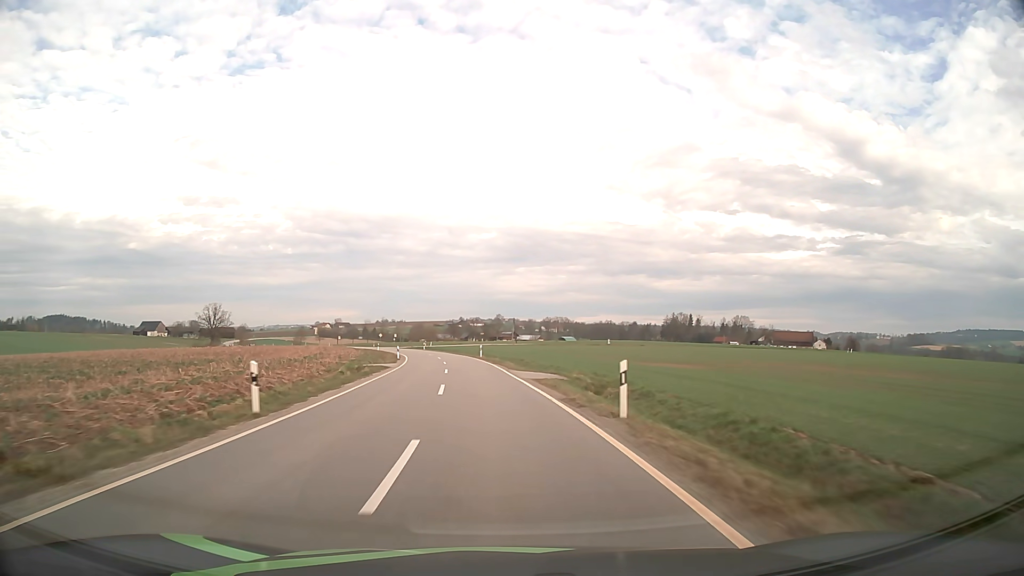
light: Day
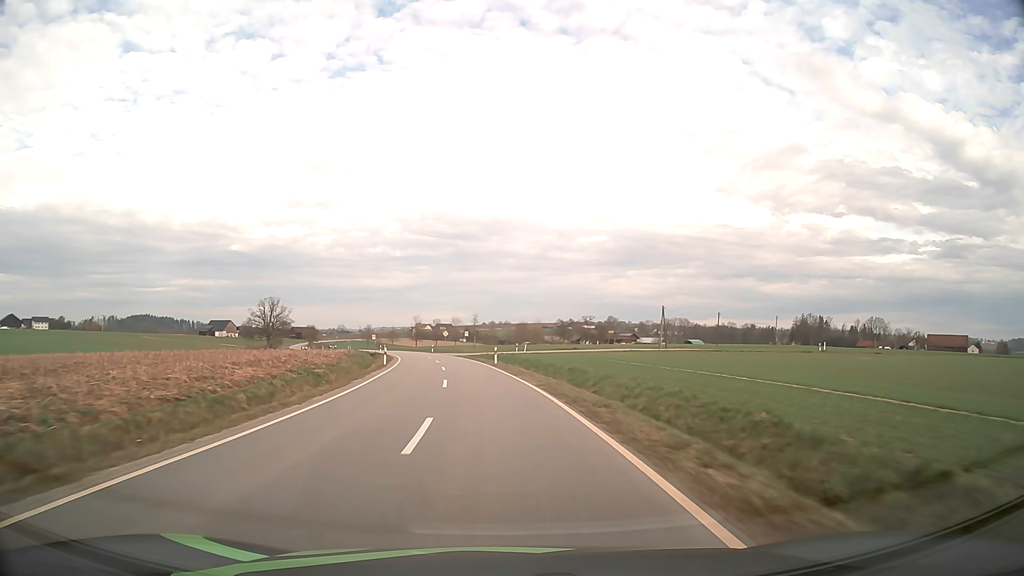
(-5.1, +58.1) m; -9°
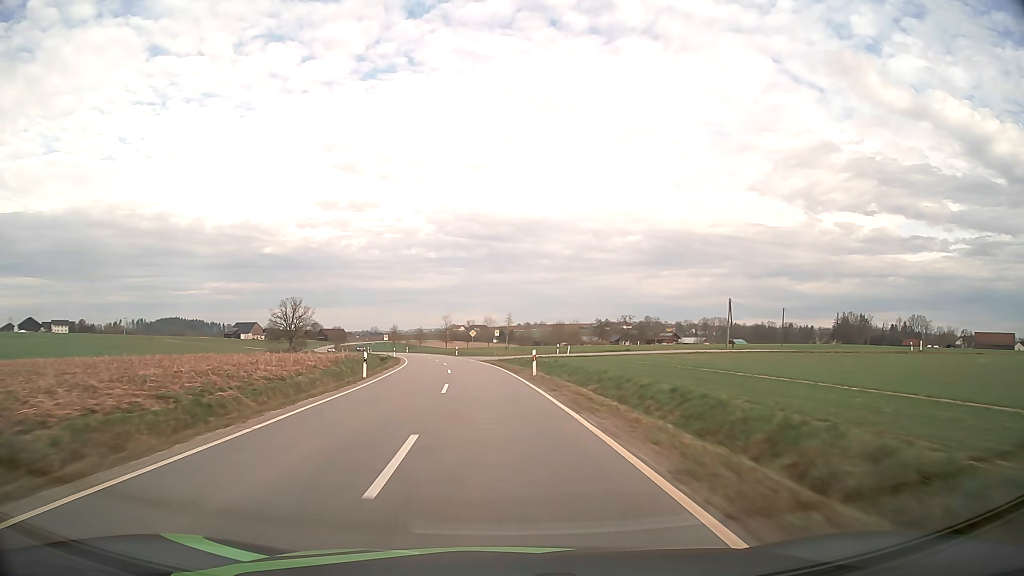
(-0.4, +14.6) m; -2°
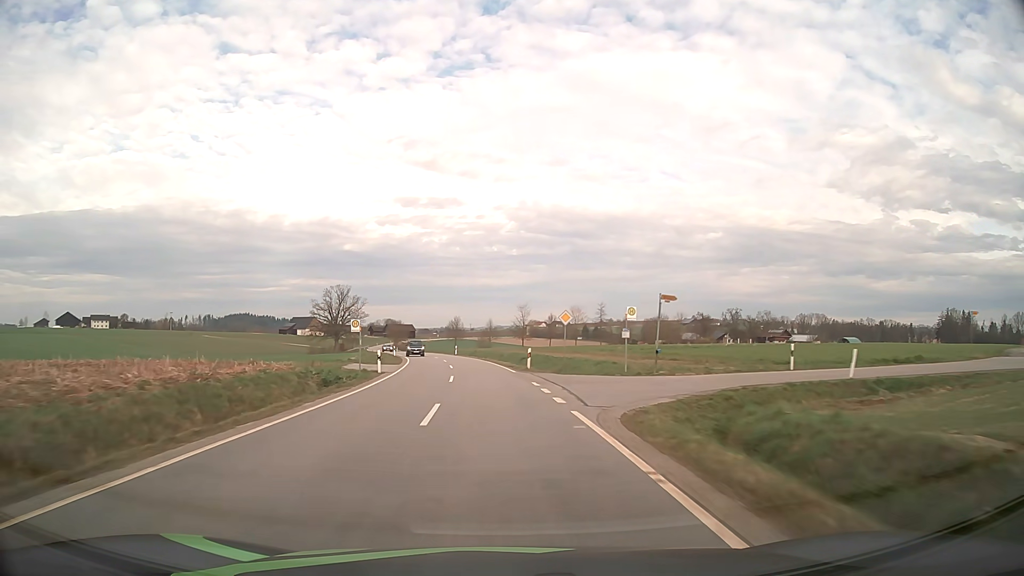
(-3.2, +43.7) m; -7°
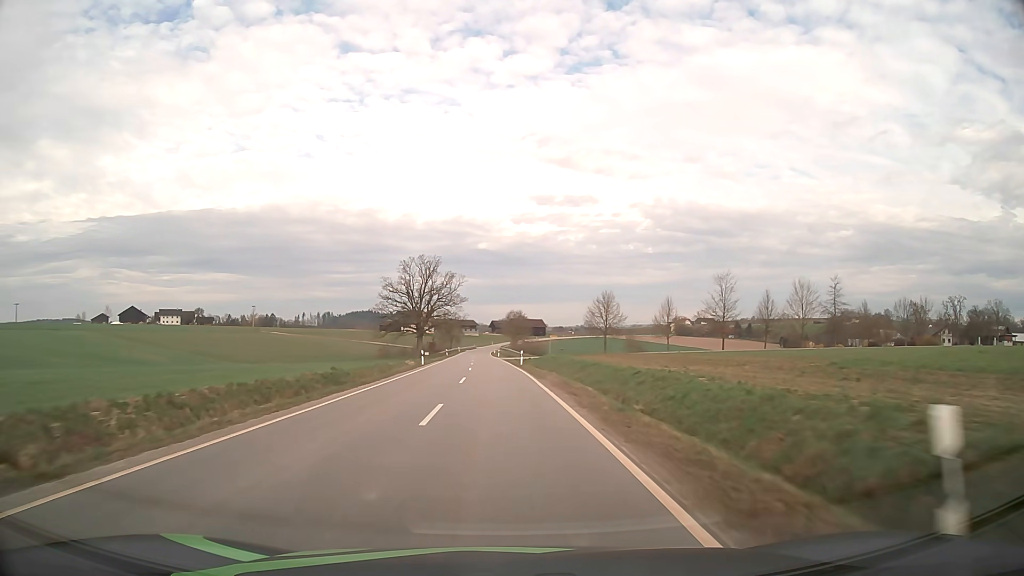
(-7.1, +72.9) m; -11°
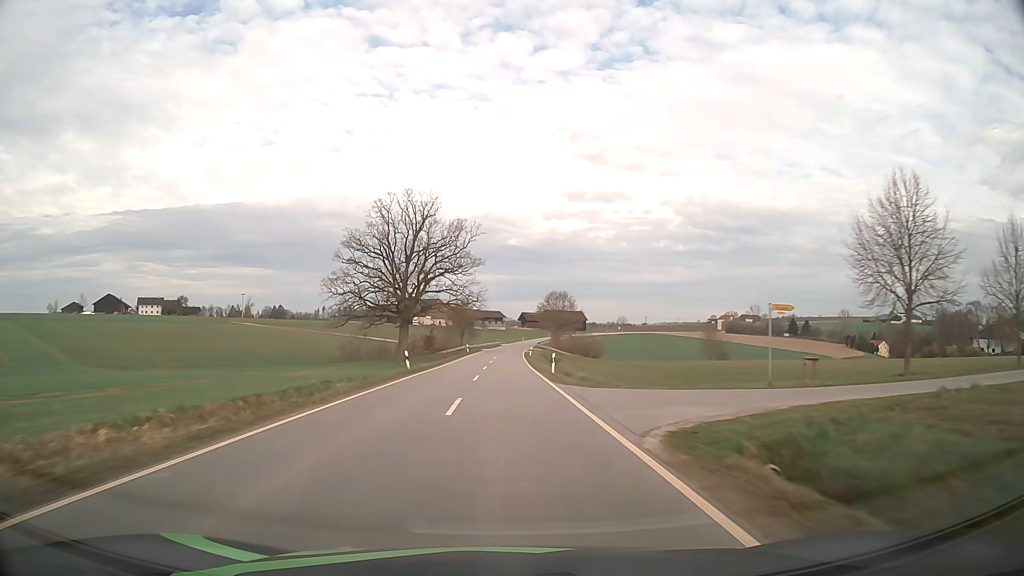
(-2.0, +59.7) m; -2°
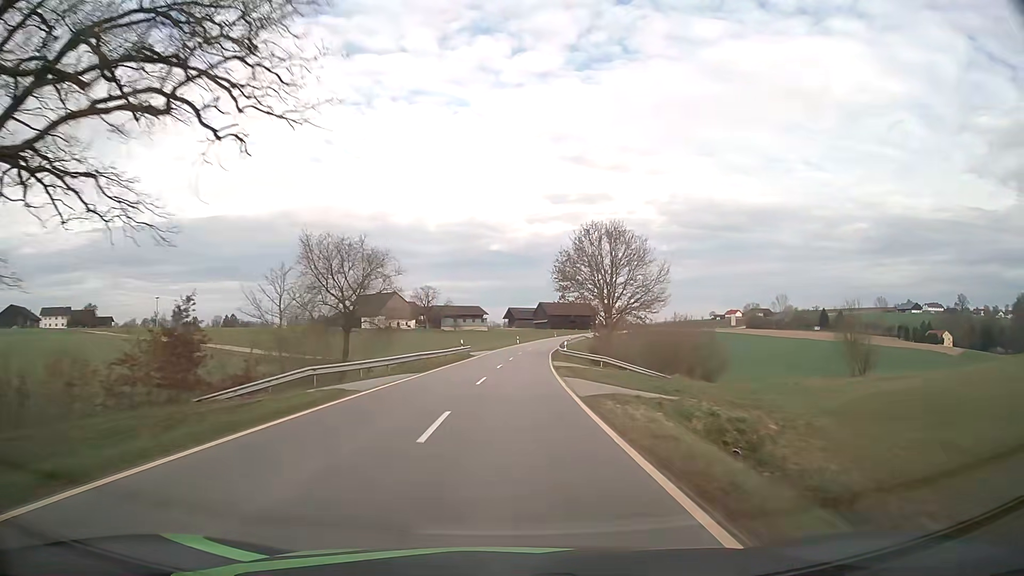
(+0.4, +77.1) m; +1°
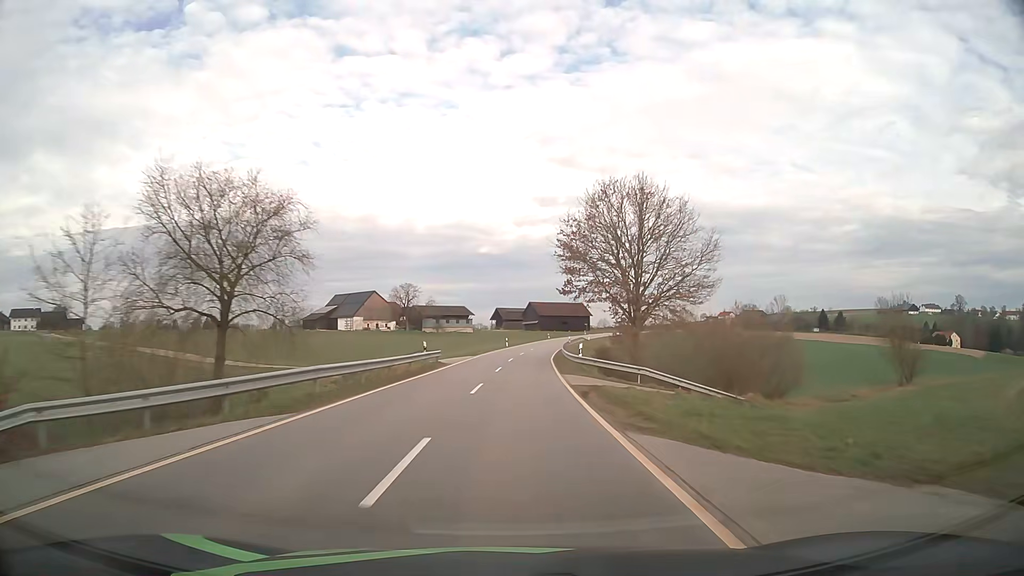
(+0.1, +15.7) m; +1°
(0, +10) (0, +20) (+1, +30) (+1, +40) (+2, +50) (+3, +60) (+4, +70) (+5, +80) (+7, +90) (+9, +99) m
